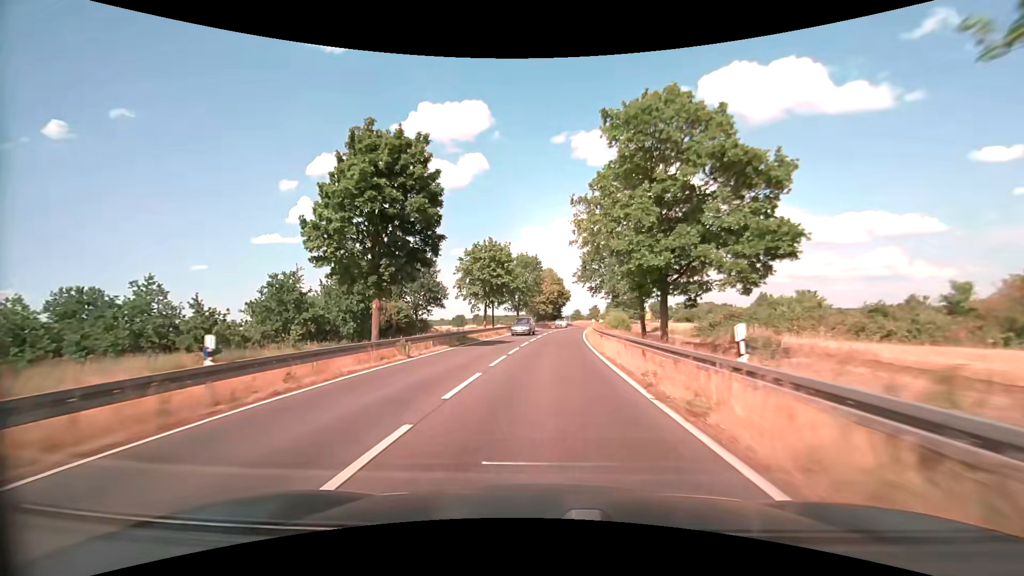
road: primary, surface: asphalt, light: Day
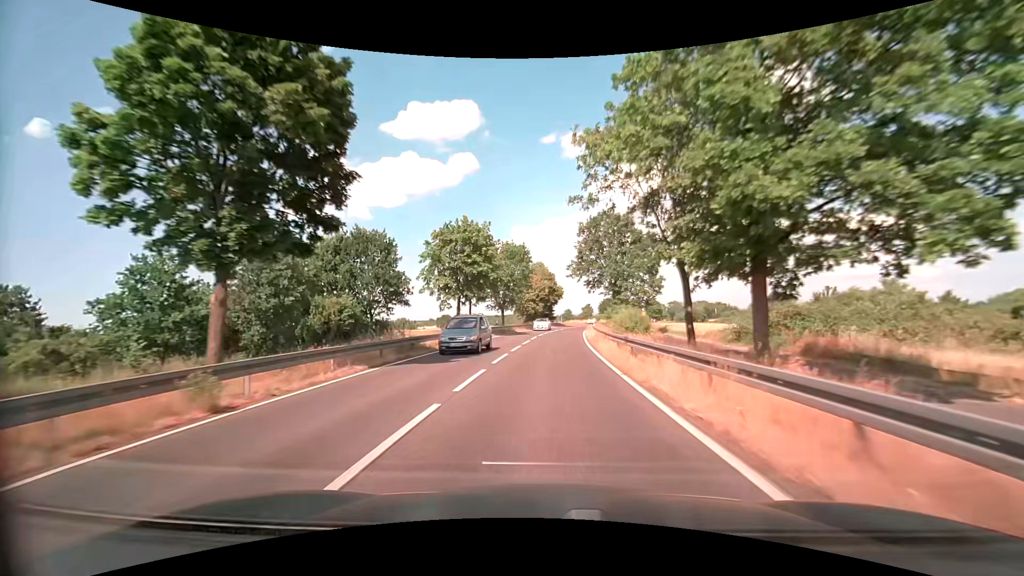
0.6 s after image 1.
(+0.1, +10.8) m; +1°
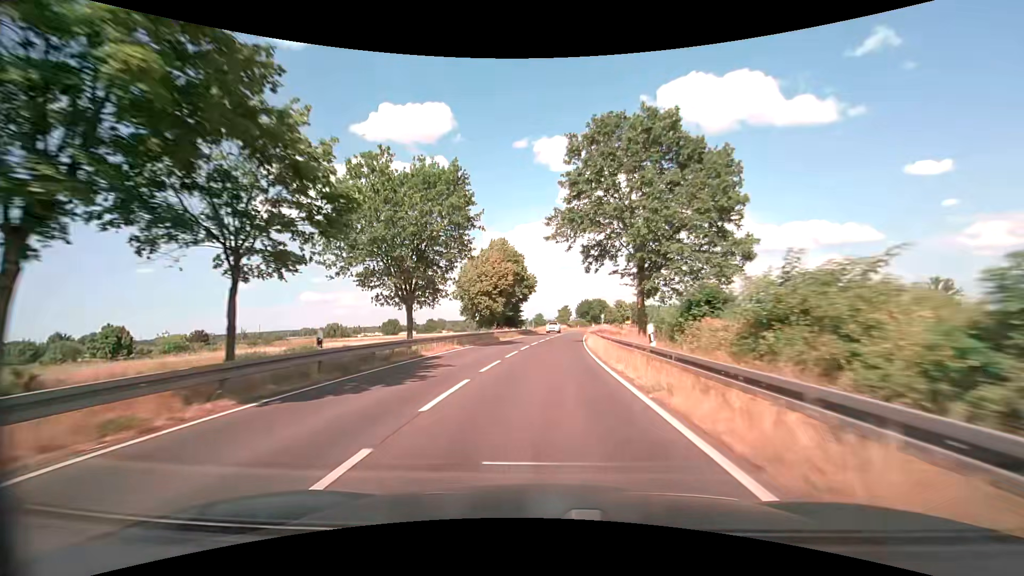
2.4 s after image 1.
(+1.0, +32.3) m; +4°
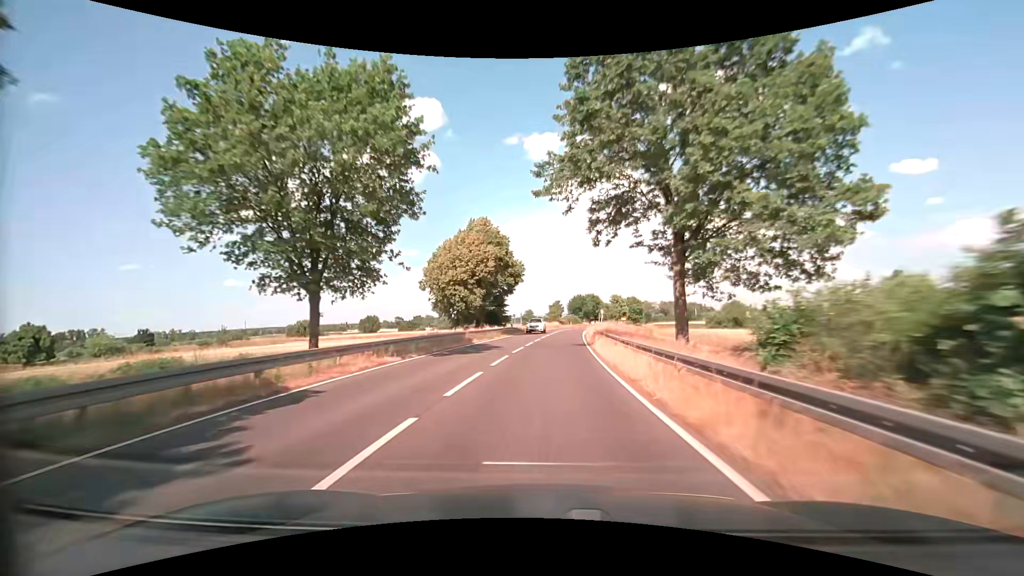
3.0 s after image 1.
(+0.1, +10.8) m; +1°
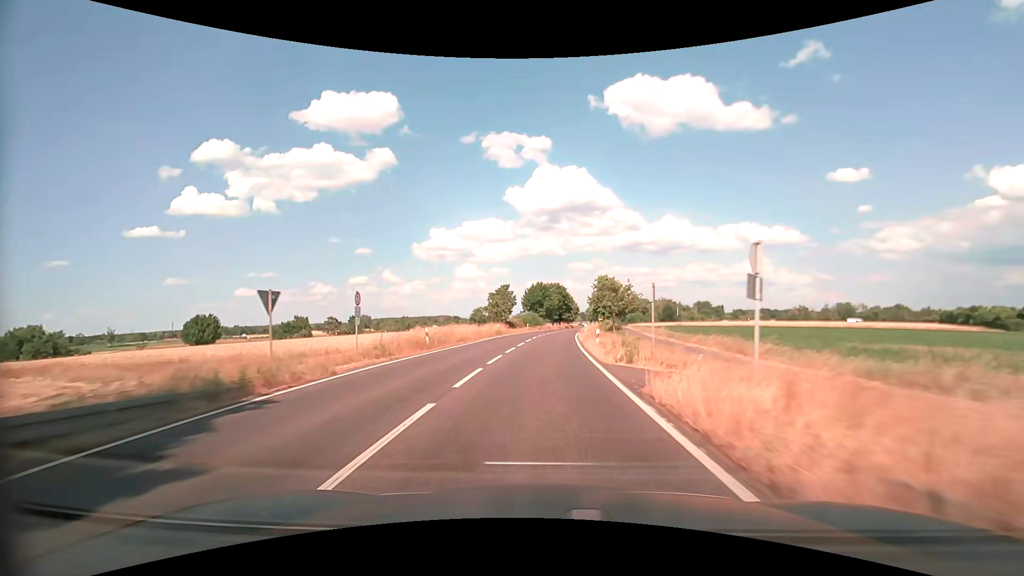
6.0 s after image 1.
(+2.7, +53.9) m; +5°
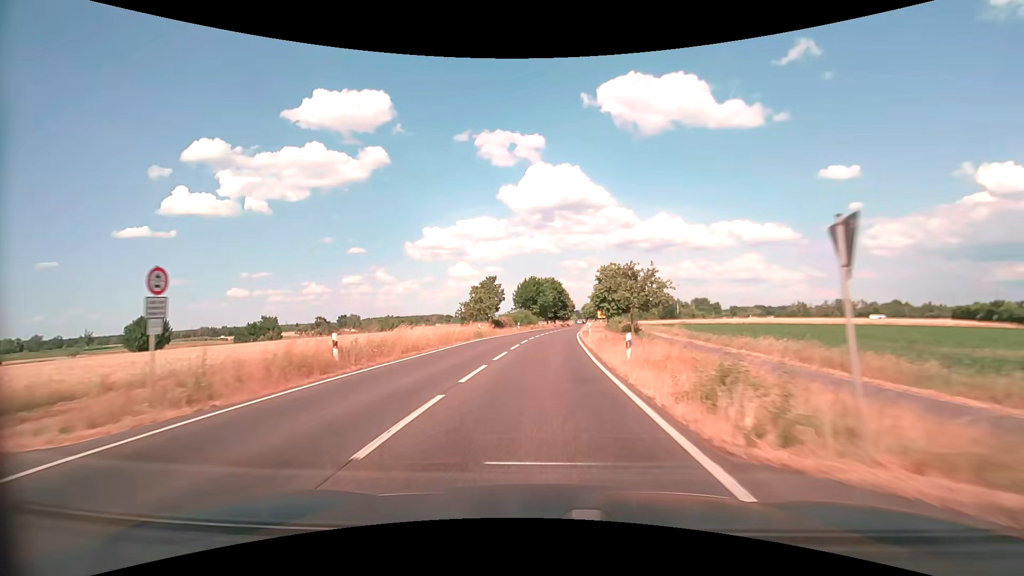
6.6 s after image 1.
(+0.1, +10.8) m; +1°
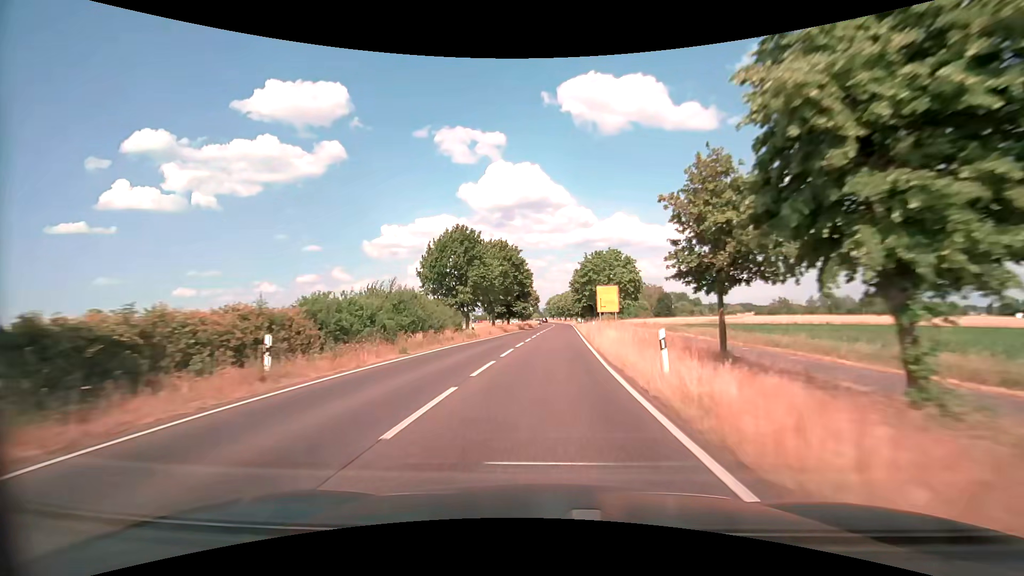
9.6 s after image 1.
(+1.9, +54.0) m; +5°
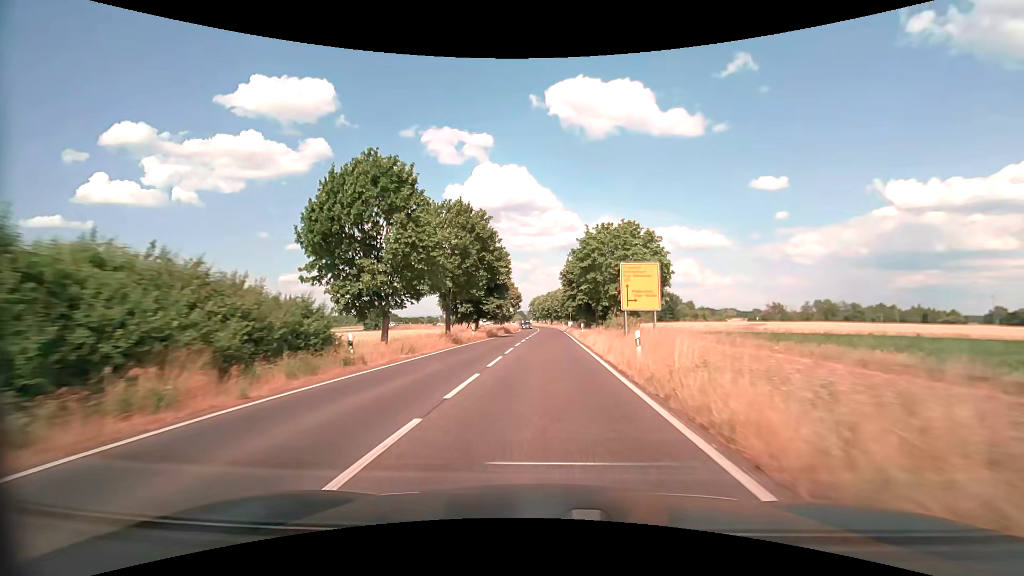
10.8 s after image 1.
(+0.3, +21.0) m; +1°
(0, +10) (0, +20) (+1, +30) (+1, +40) (+1, +50) (+1, +60) (+2, +70) (+2, +80) (+1, +90) (+1, +100) m
